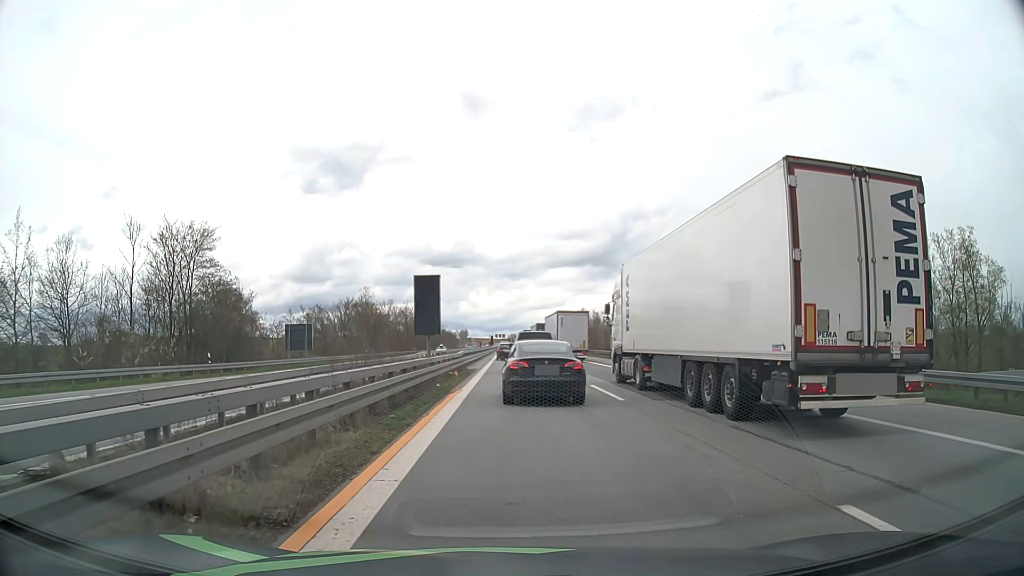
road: motorway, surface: asphalt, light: Day
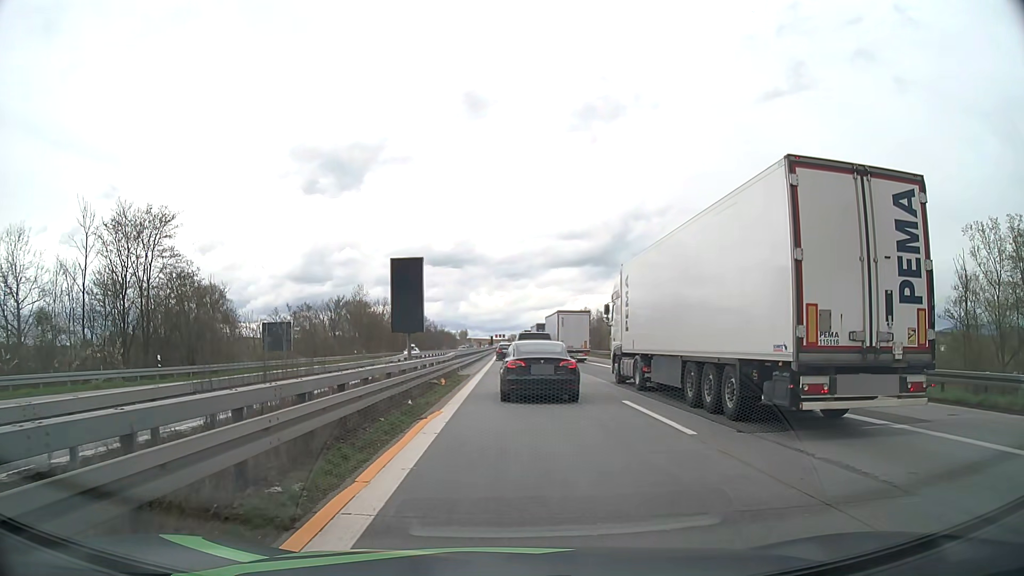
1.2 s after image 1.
(0.0, +6.4) m; 0°
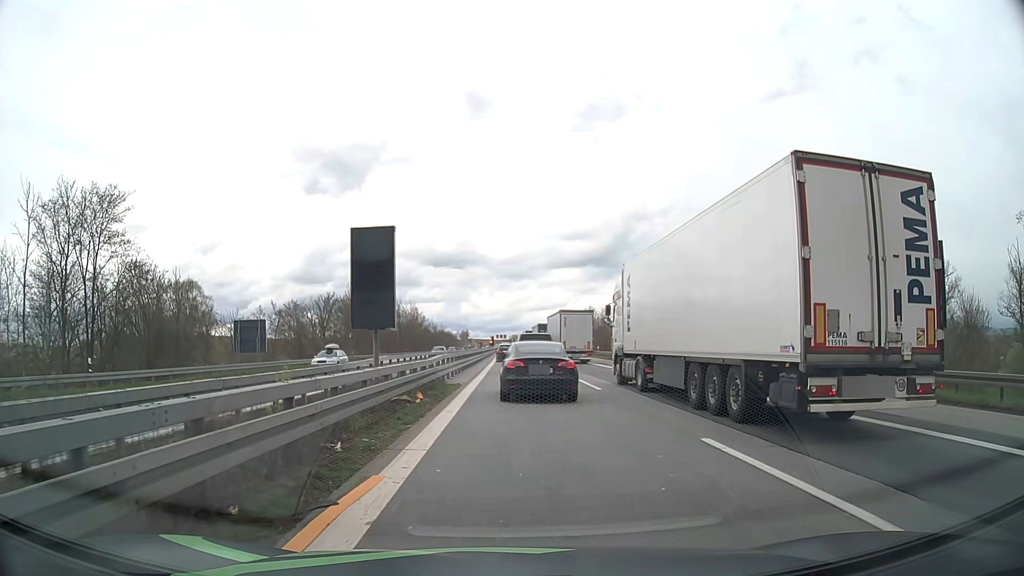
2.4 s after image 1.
(0.0, +6.7) m; 0°
(0, +10) (0, +20) (0, +30) (0, +40) (0, +50) (0, +60) (+1, +70) (+1, +80) (+1, +90) (+1, +100) m
